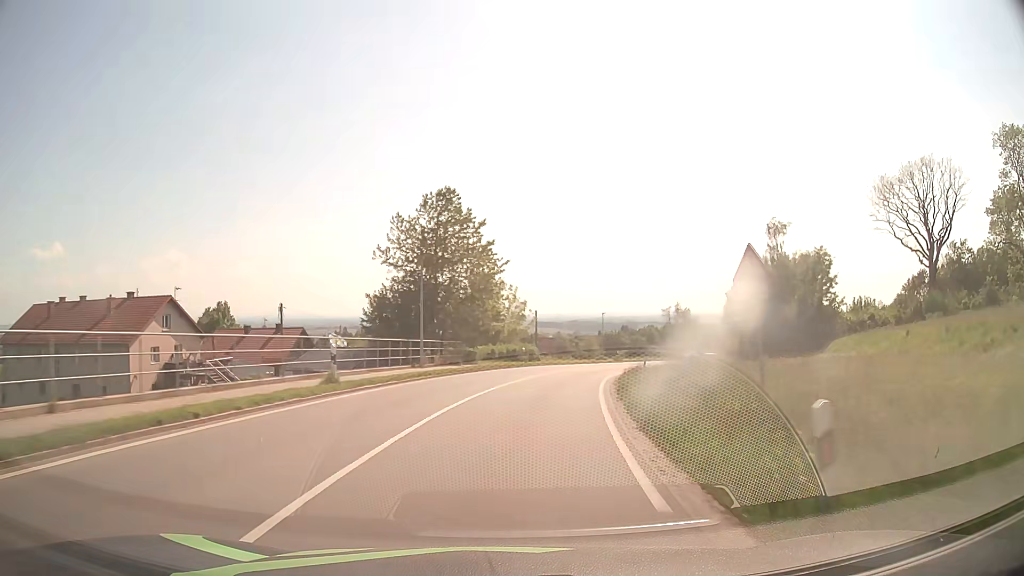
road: secondary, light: Day
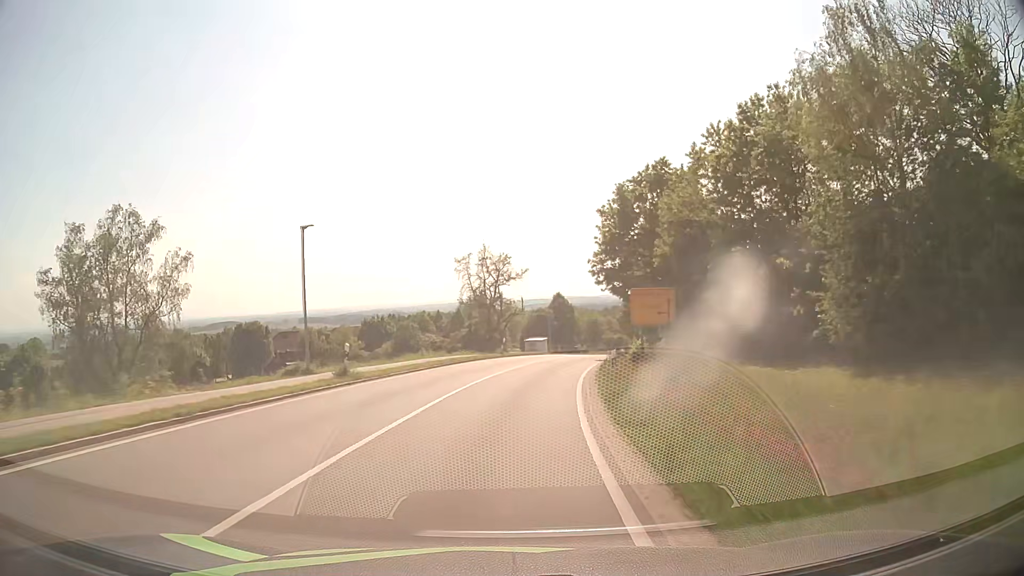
(+9.4, +49.8) m; +20°
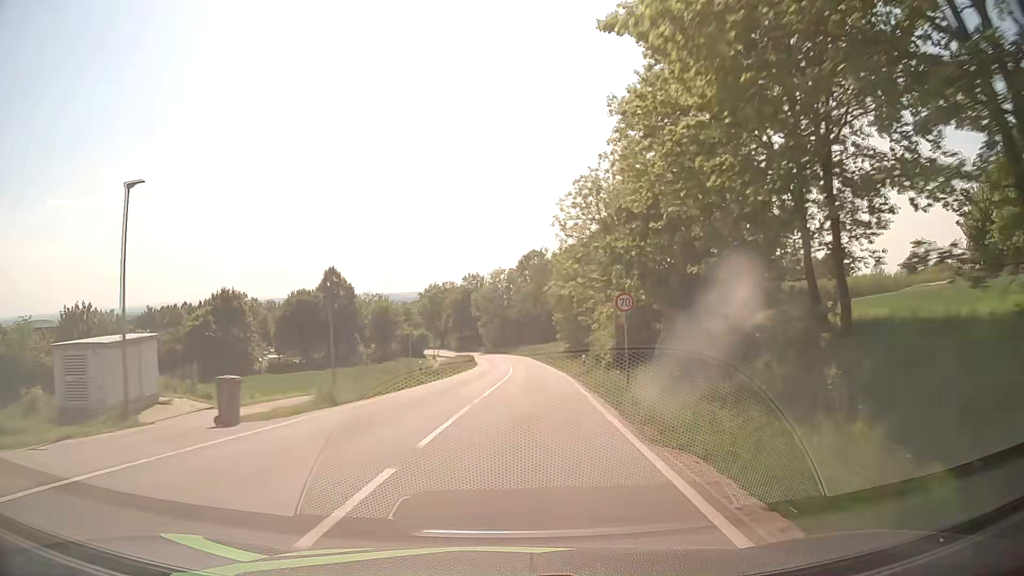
(+8.0, +53.8) m; +16°
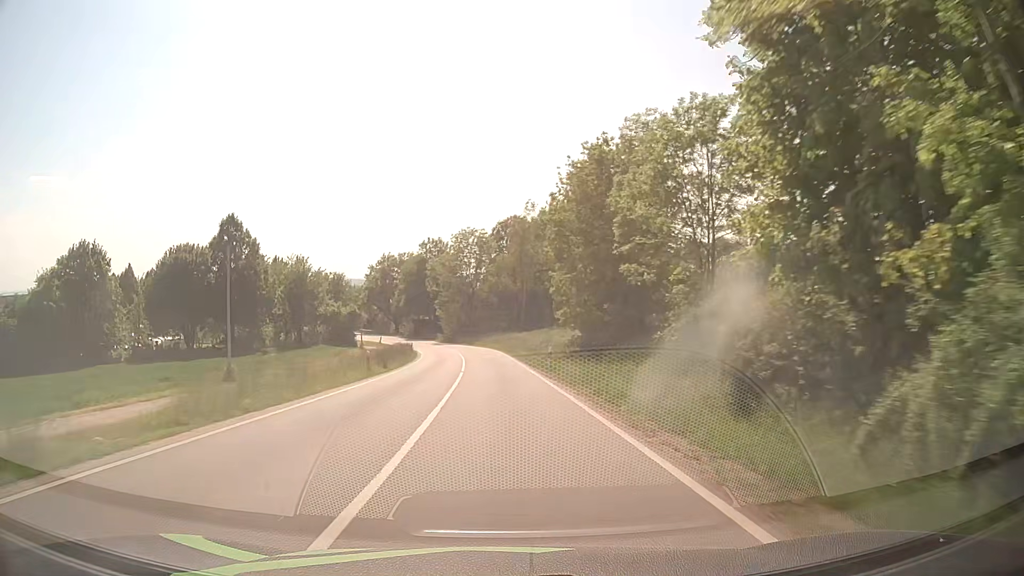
(+1.5, +33.3) m; +3°
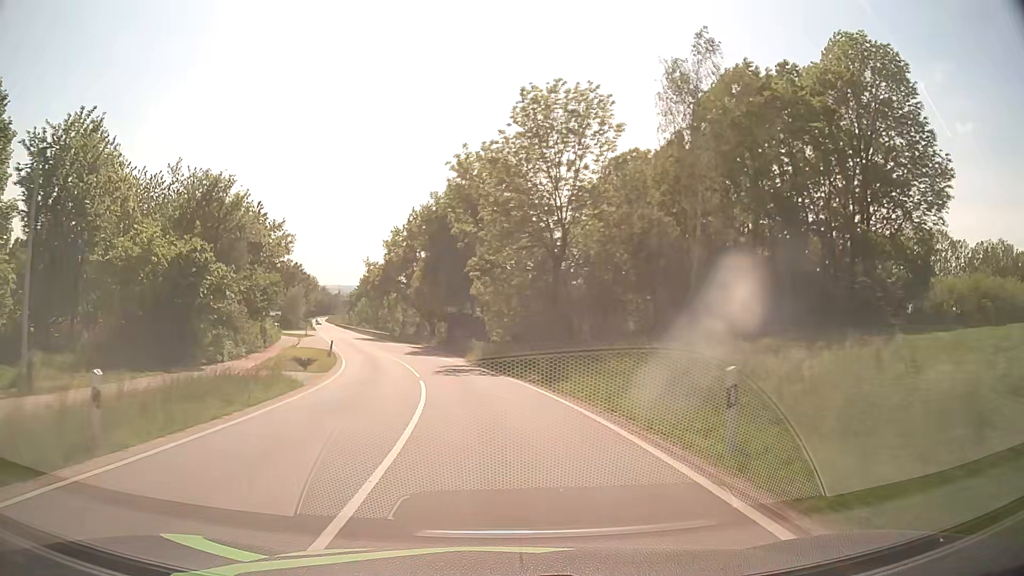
(-2.6, +56.4) m; -7°
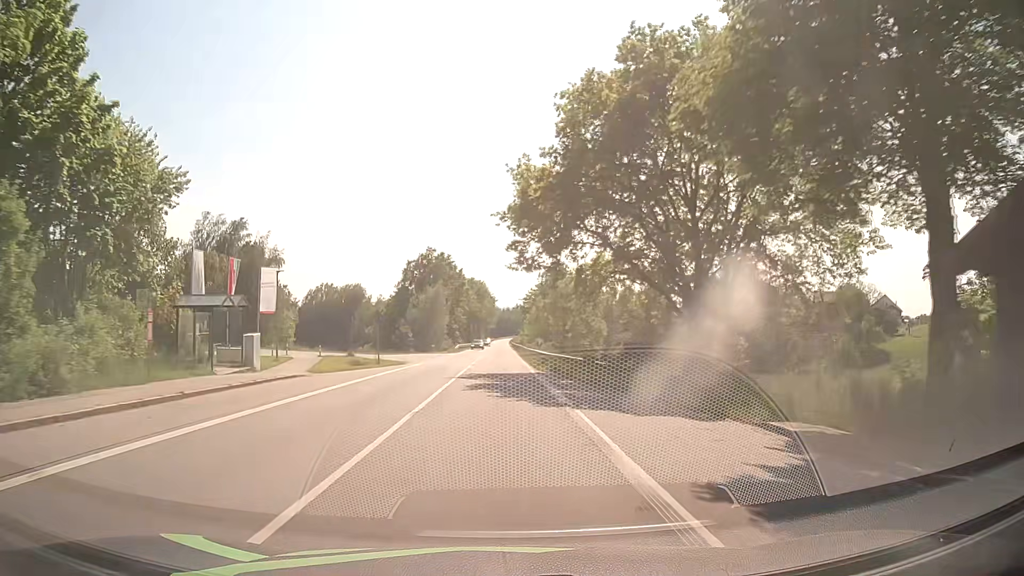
(-8.9, +53.5) m; -17°
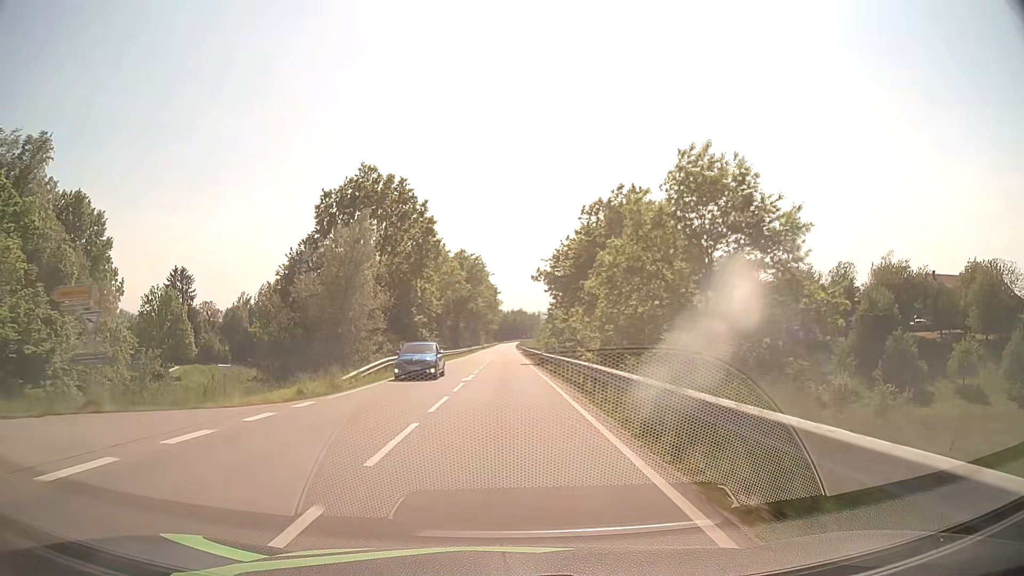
(-0.5, +54.3) m; 0°
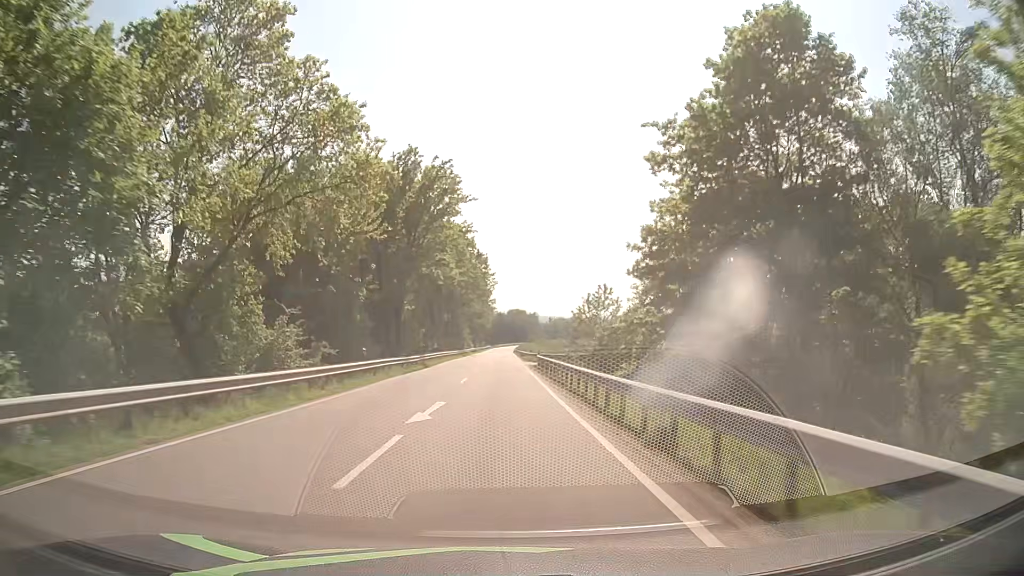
(0.0, +55.3) m; 0°
(0, +10) (0, +20) (0, +30) (0, +40) (0, +50) (0, +60) (+1, +70) (+1, +80) (+1, +90) (+1, +100) m
